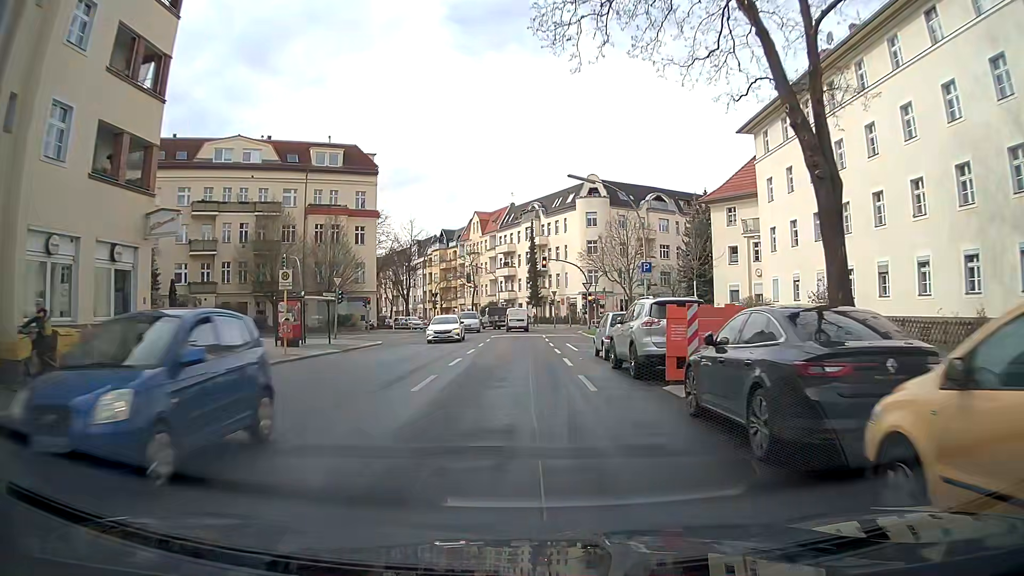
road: tertiary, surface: asphalt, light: Day
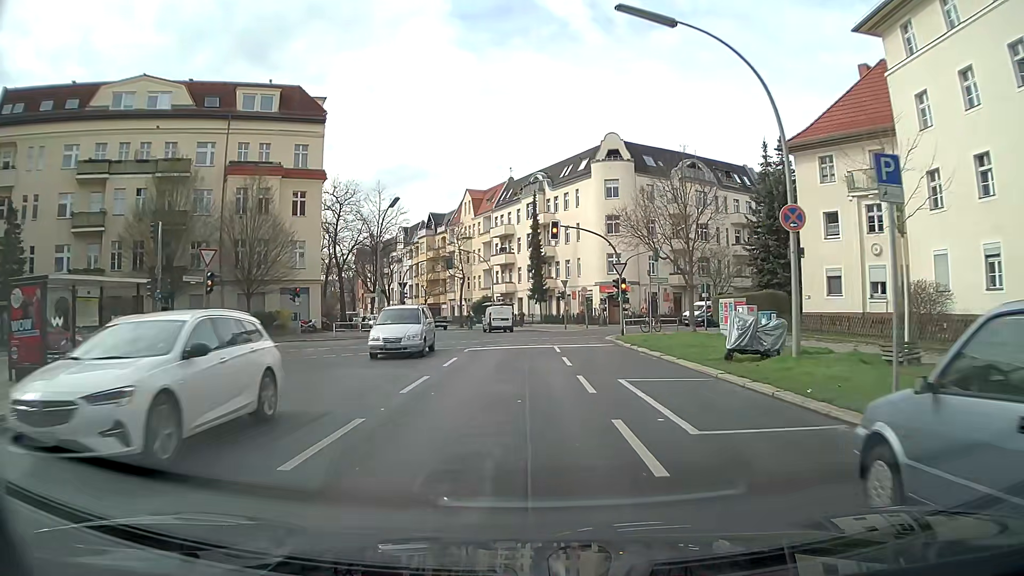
(0.0, +18.2) m; -1°
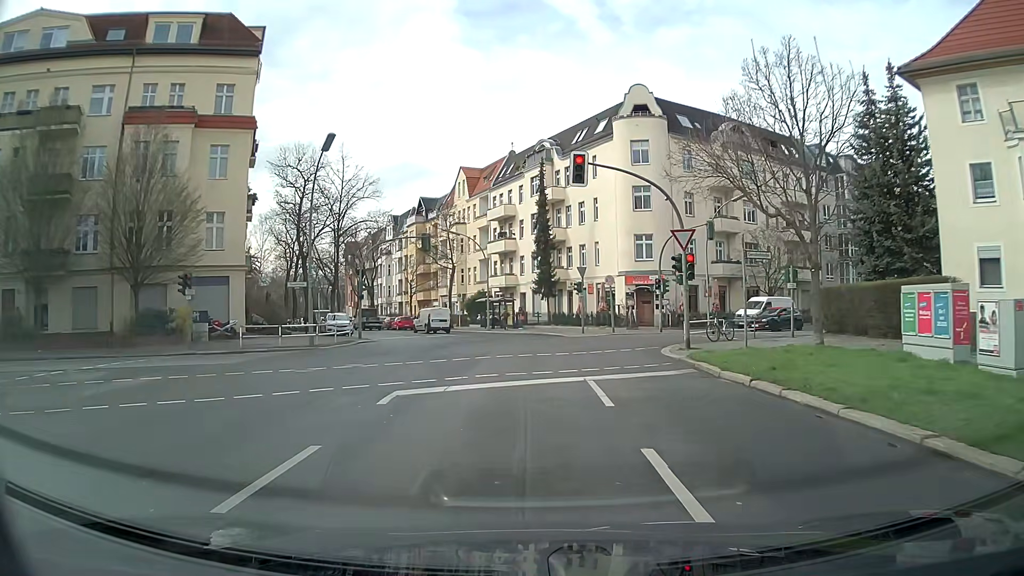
(+0.1, +13.6) m; +1°
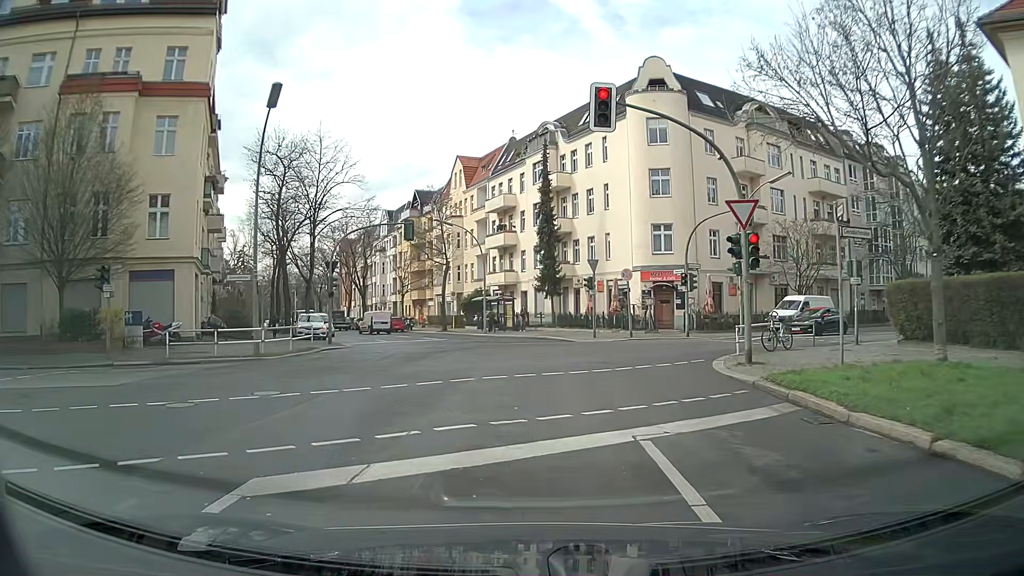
(-0.1, +5.7) m; -1°
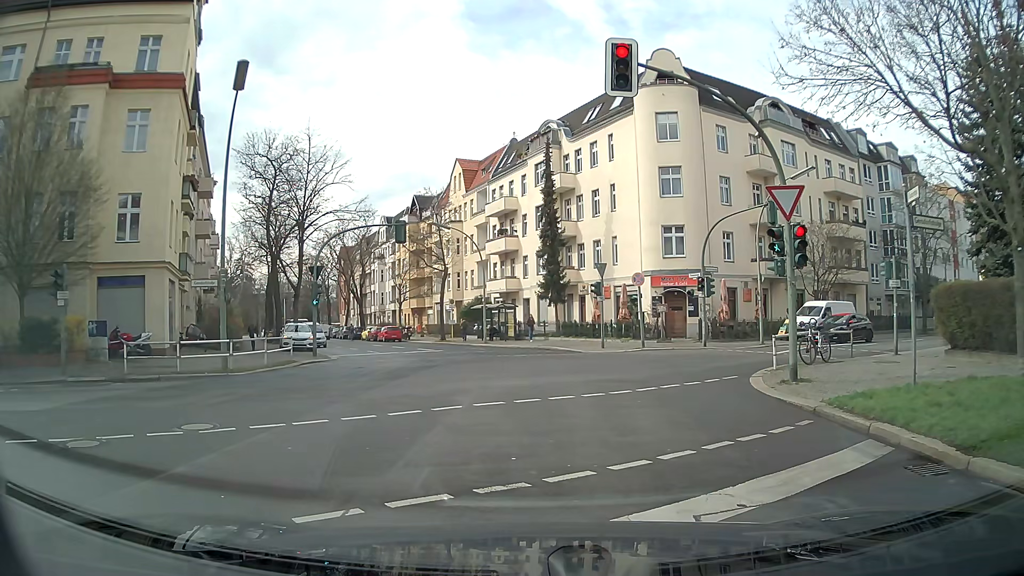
(0.0, +2.4) m; -1°
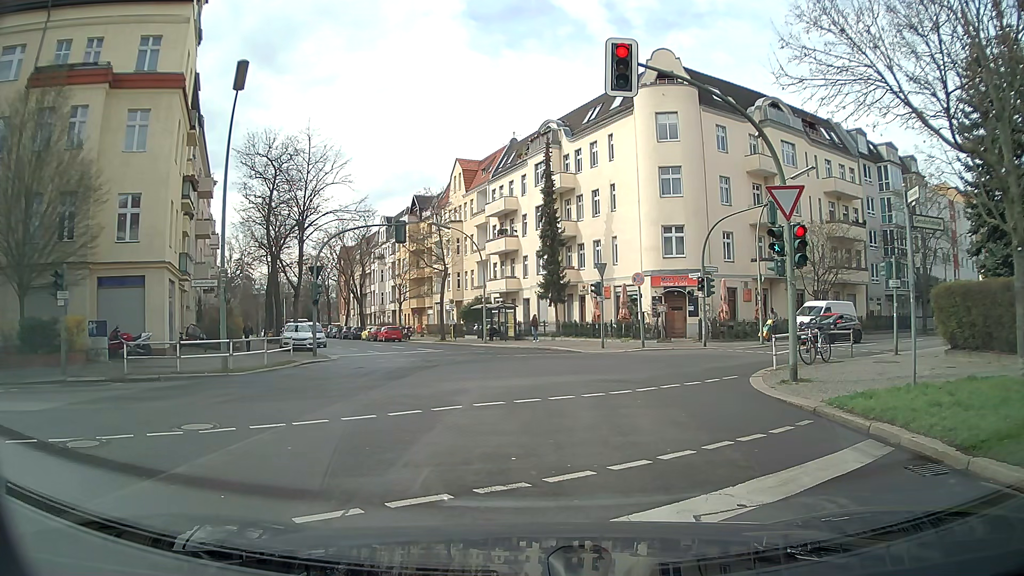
(0.0, 0.0) m; 0°
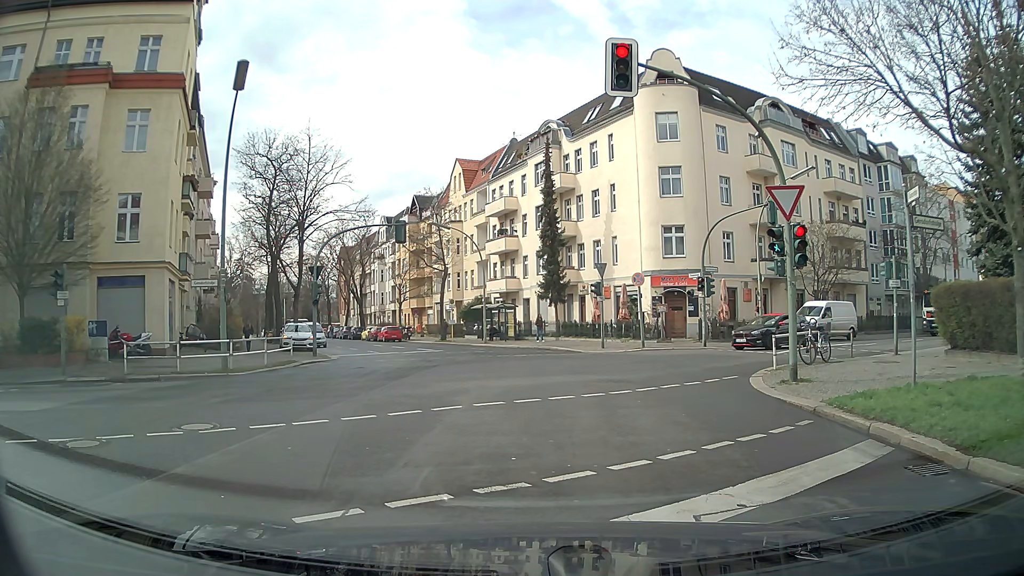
(0.0, 0.0) m; 0°
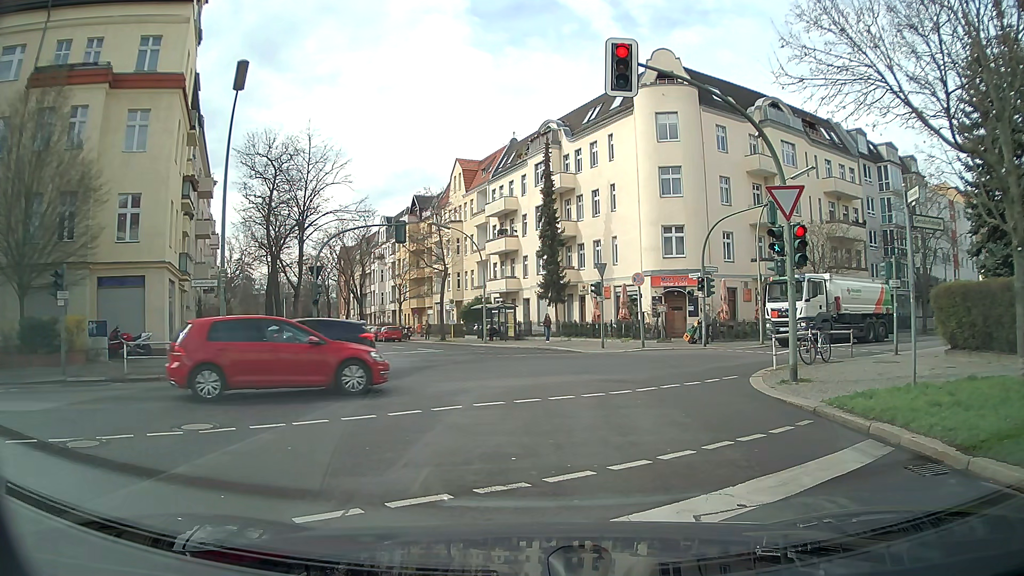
(0.0, 0.0) m; 0°
(0, +10) (+1, +20) (0, +30) (-3, +39) (-7, +49) (-12, +58) (-16, +67) (-20, +76) (-24, +85) (-28, +94) m
